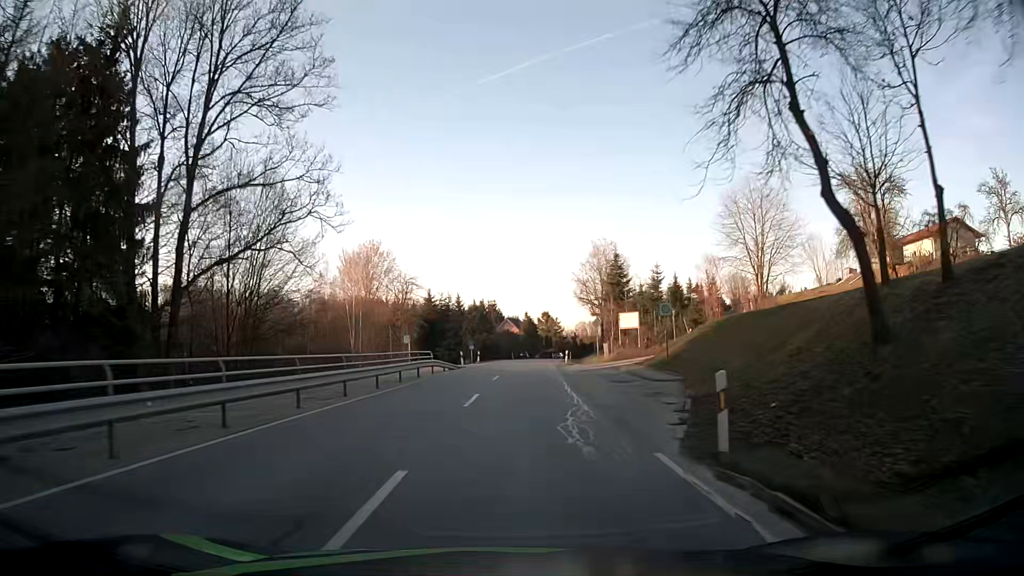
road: secondary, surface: asphalt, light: Day
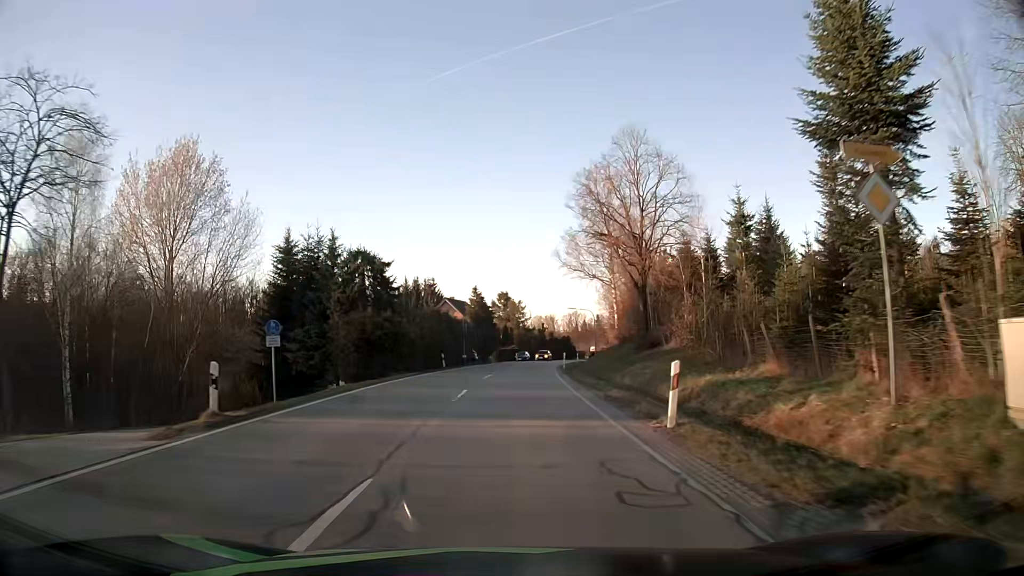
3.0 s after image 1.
(+1.7, +48.6) m; +4°
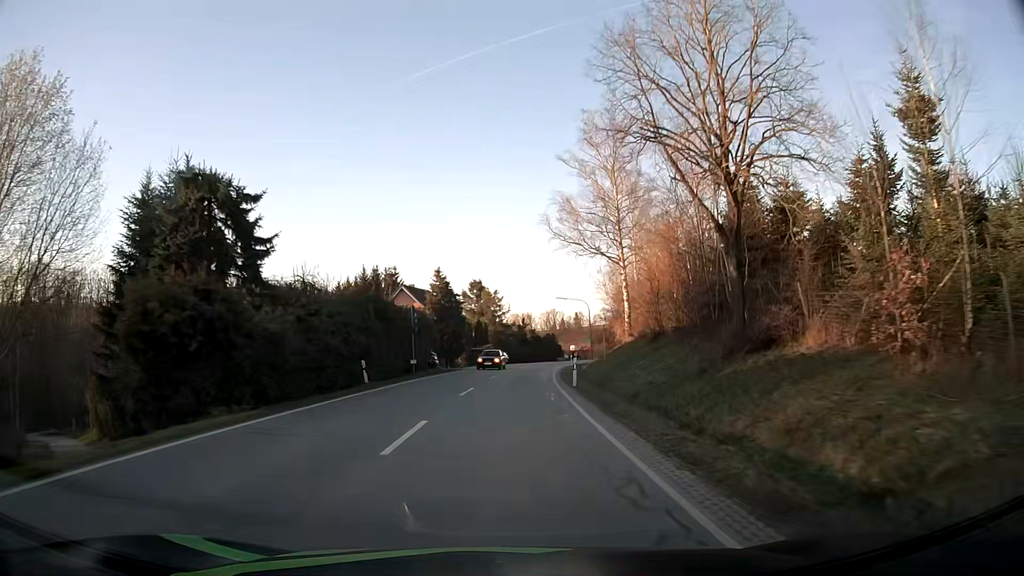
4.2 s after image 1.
(+0.3, +19.1) m; +2°
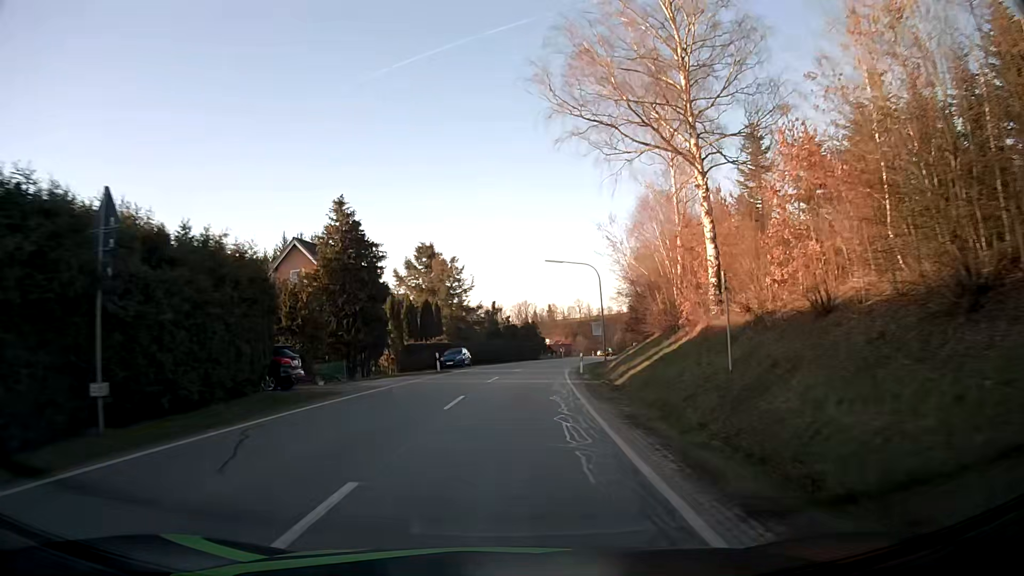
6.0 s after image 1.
(+0.5, +29.0) m; +2°
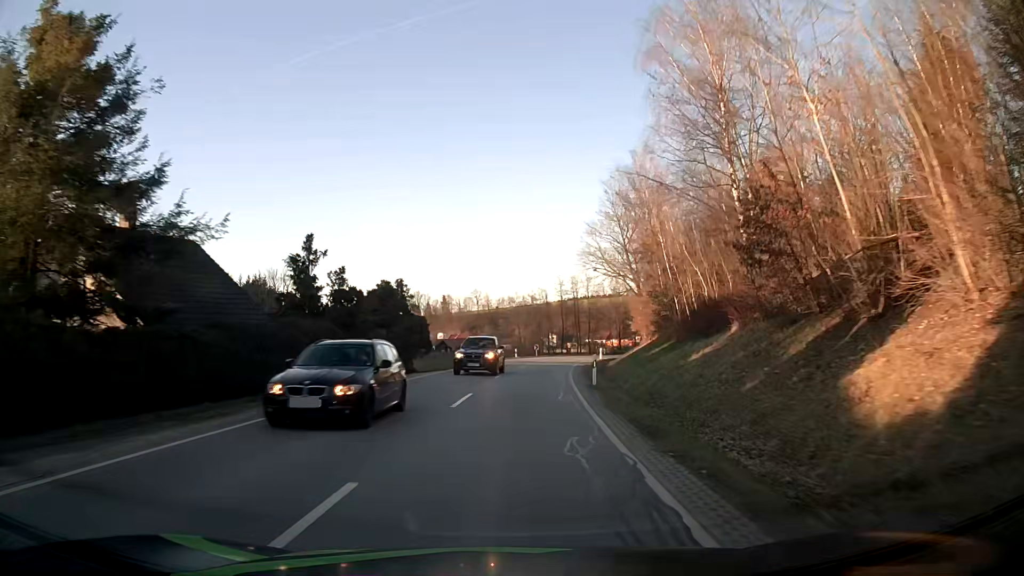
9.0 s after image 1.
(+3.3, +47.6) m; +9°
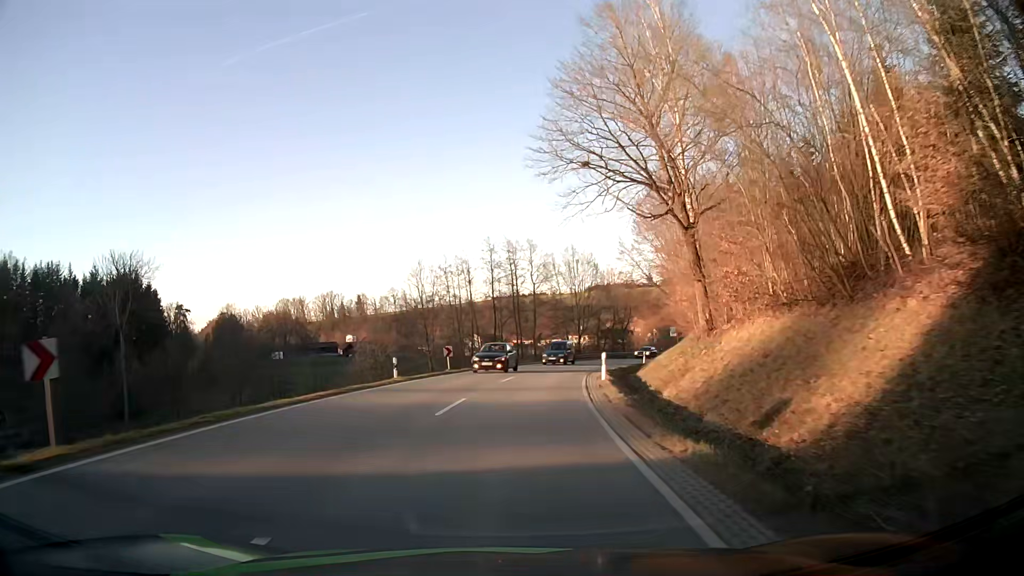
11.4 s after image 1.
(+2.2, +37.8) m; +6°
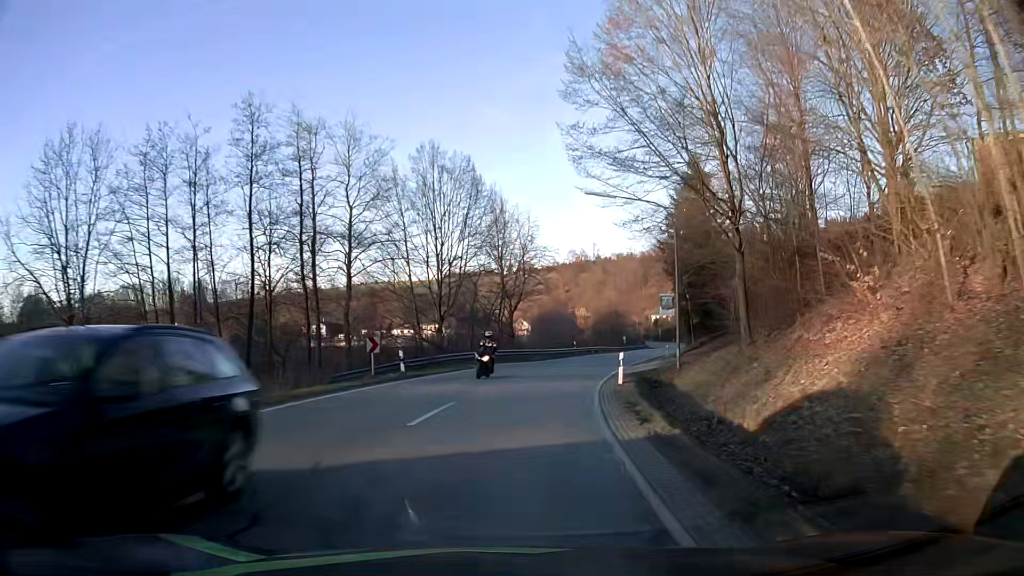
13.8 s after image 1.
(+3.3, +37.6) m; +12°
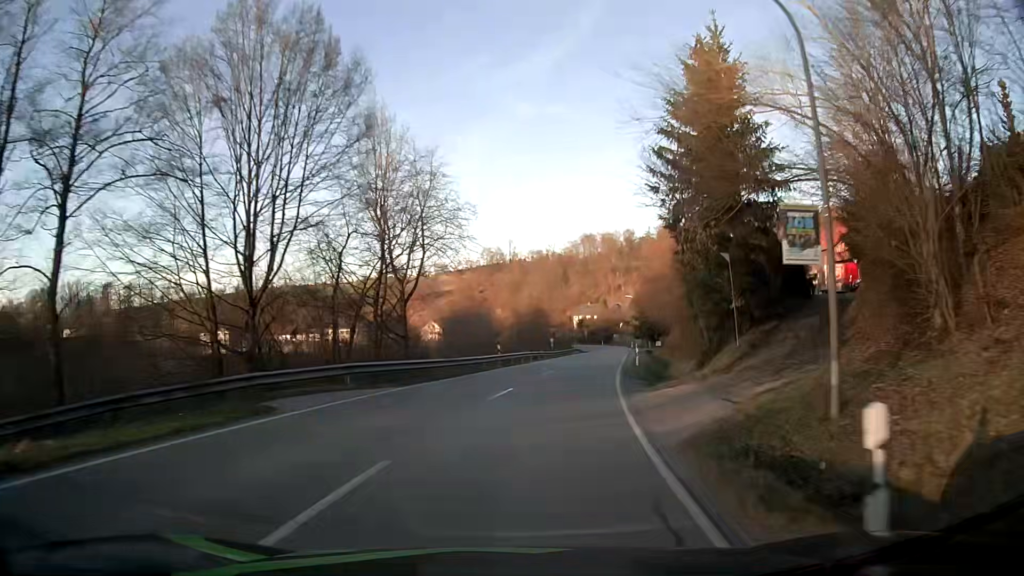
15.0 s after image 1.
(+1.2, +18.9) m; +7°
(0, +10) (+1, +20) (+3, +30) (+5, +40) (+7, +49) (+9, +59) (+11, +69) (+13, +79) (+15, +89) (+17, +98) m
